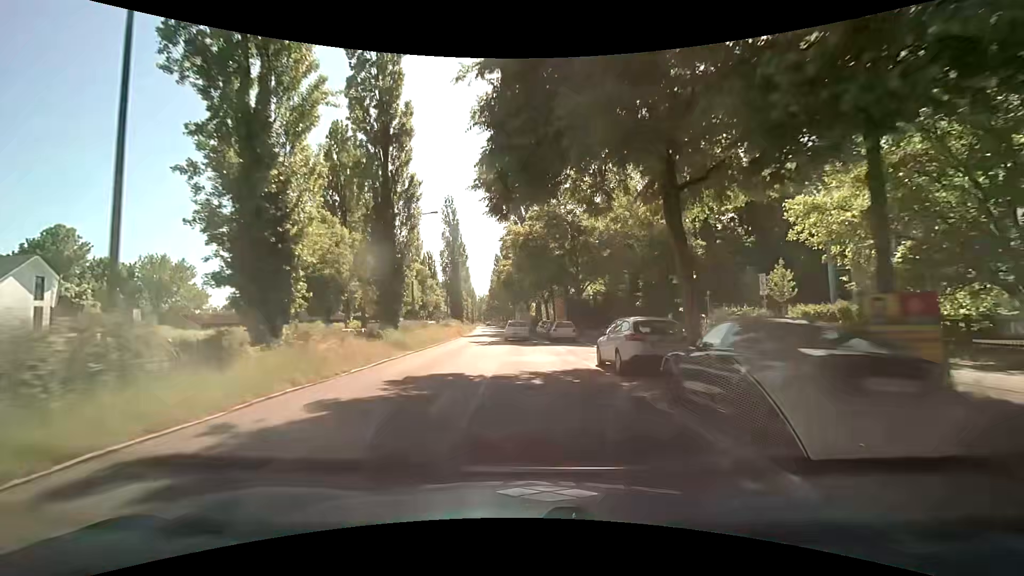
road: secondary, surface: asphalt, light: Day
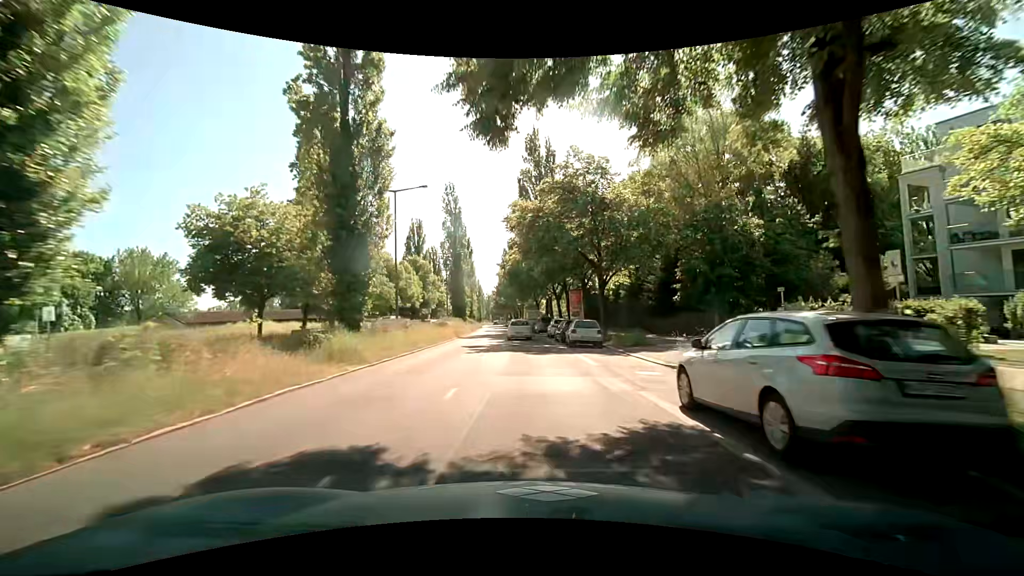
(-0.2, +7.8) m; -2°
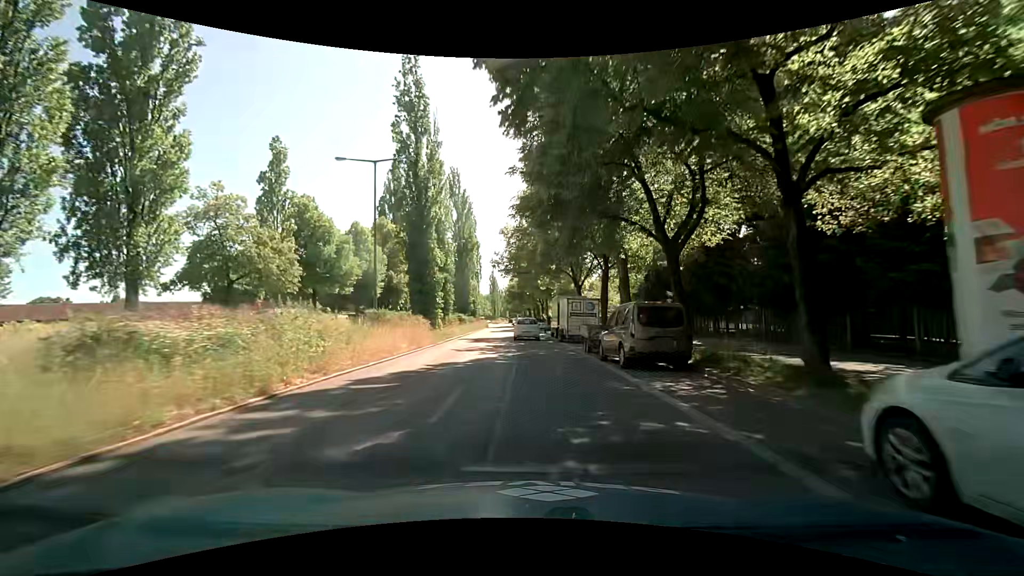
(-0.6, +38.0) m; -2°
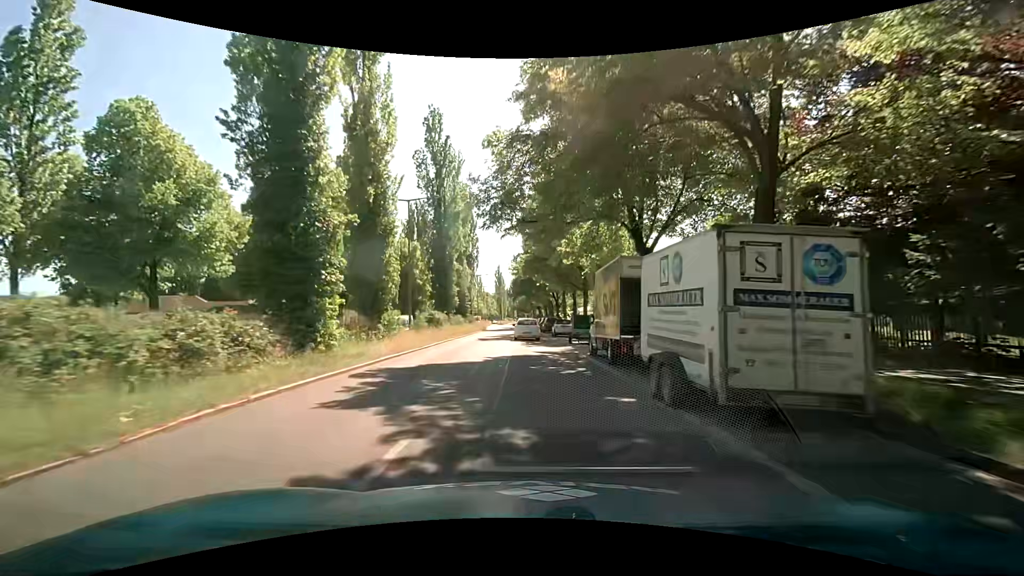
(-0.1, +21.8) m; -1°
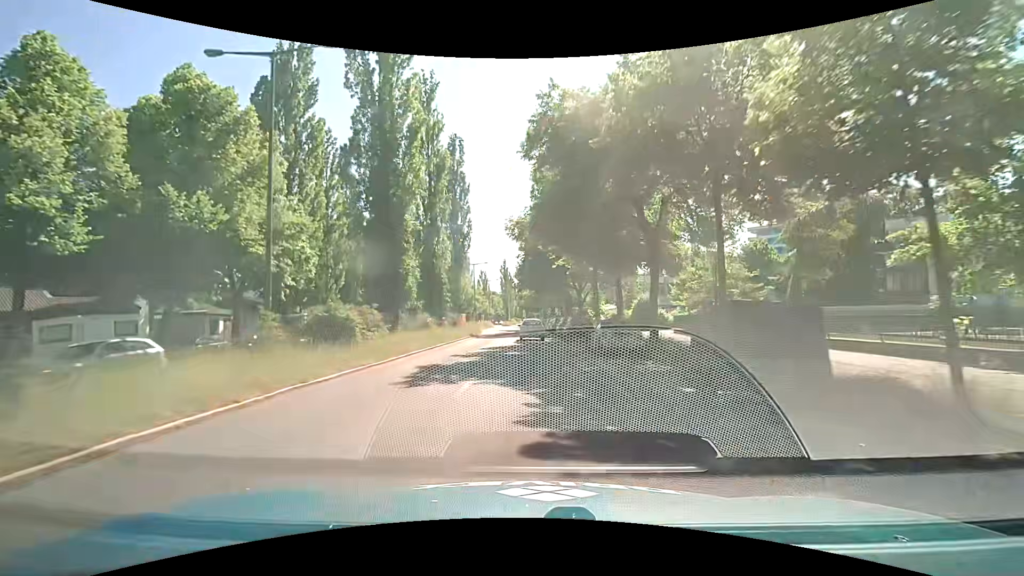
(-0.3, +21.1) m; -1°
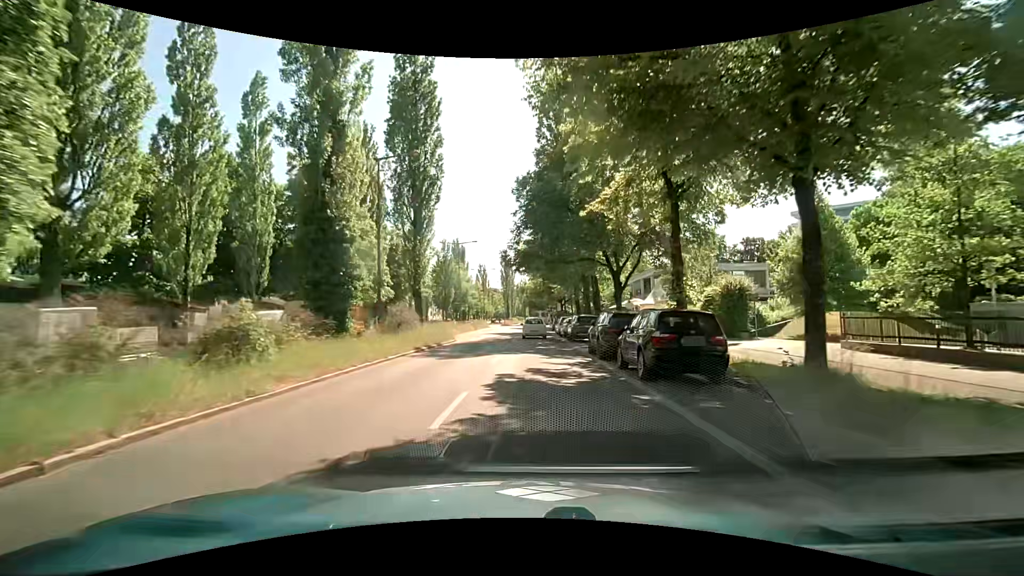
(-0.1, +20.6) m; 0°
